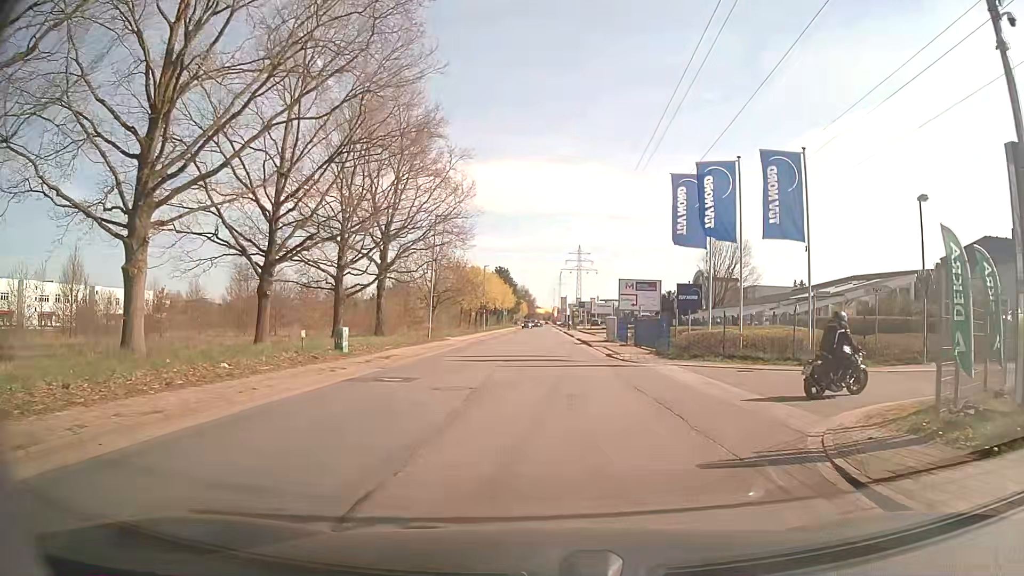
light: Day
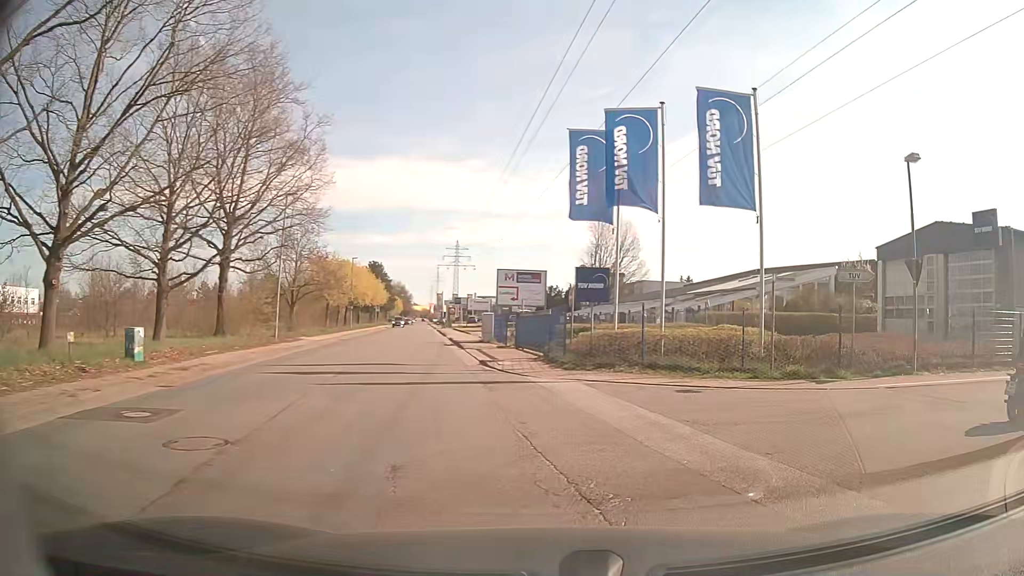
(+0.3, +6.2) m; +9°
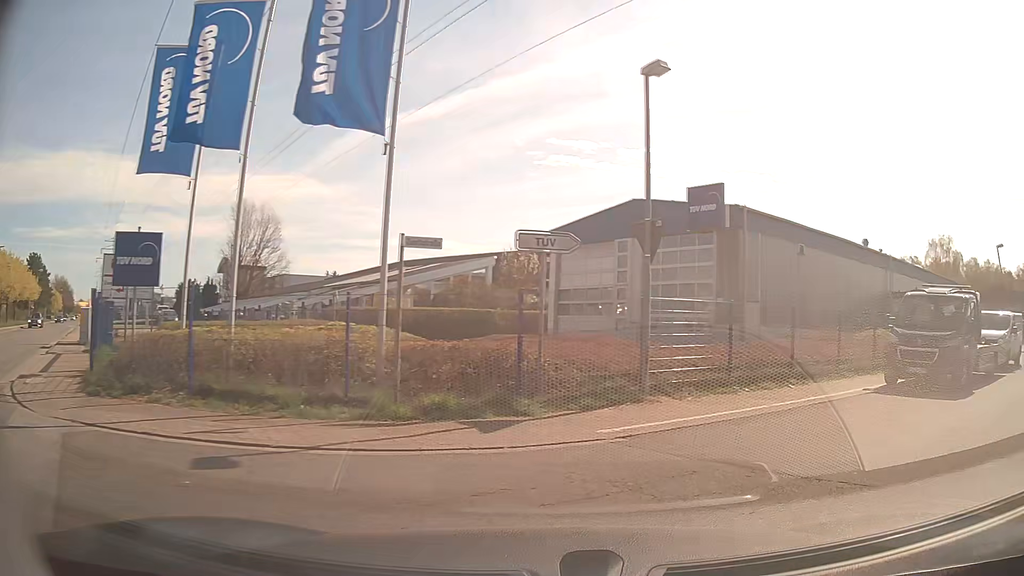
(+1.7, +6.5) m; +30°
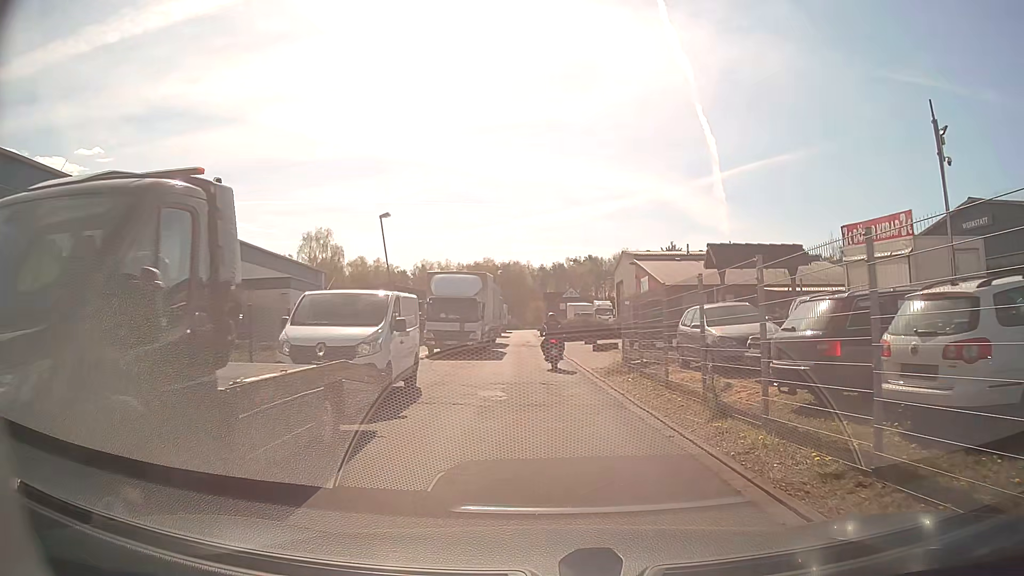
(+7.4, +10.4) m; +54°
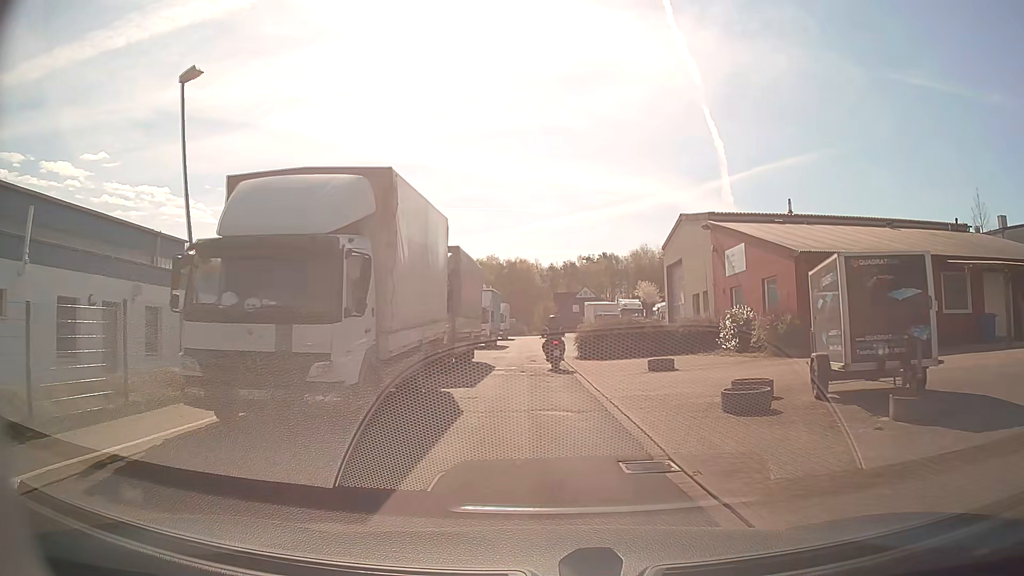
(-0.2, +20.2) m; 0°
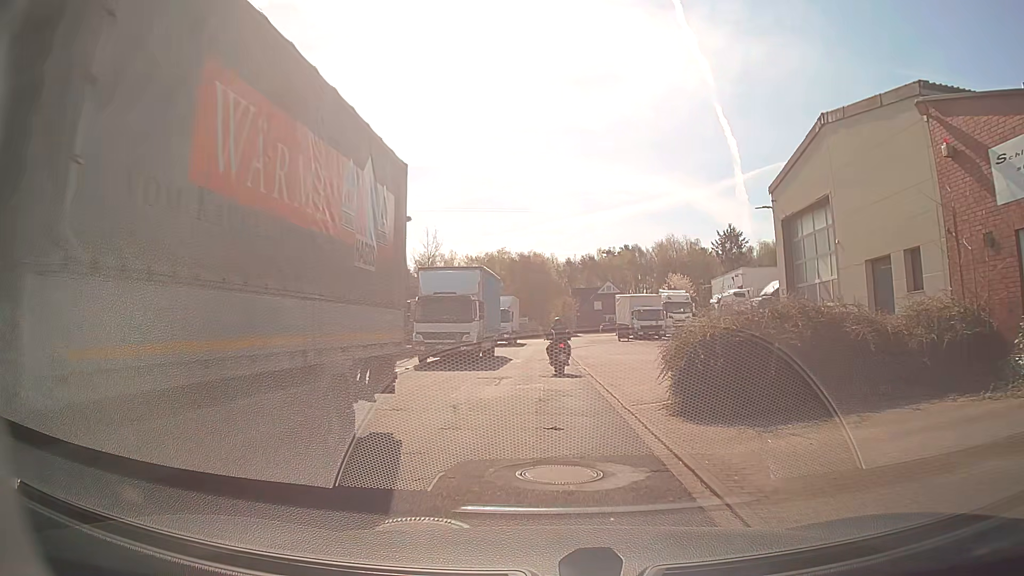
(-0.4, +17.1) m; -2°
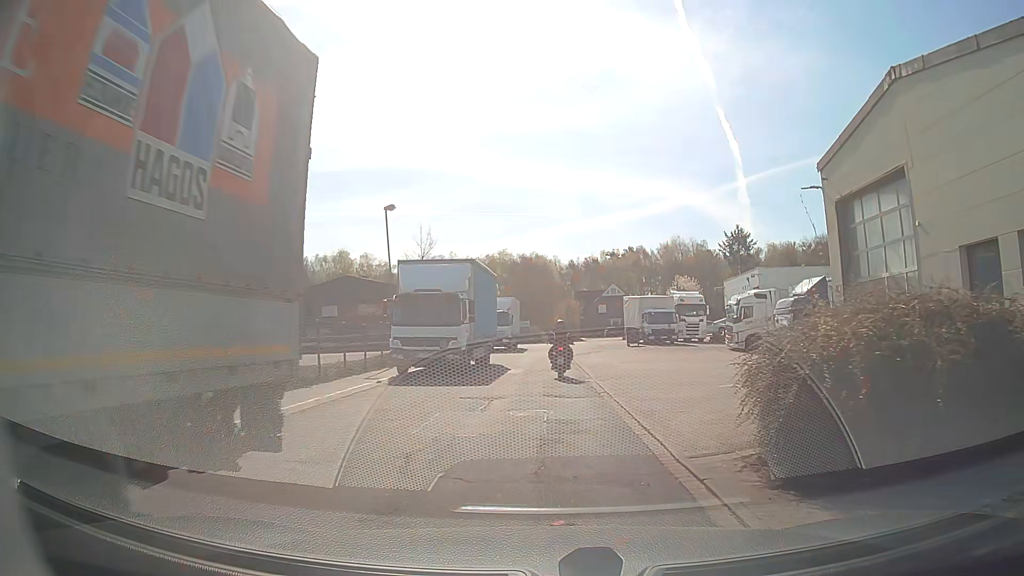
(0.0, +4.2) m; 0°
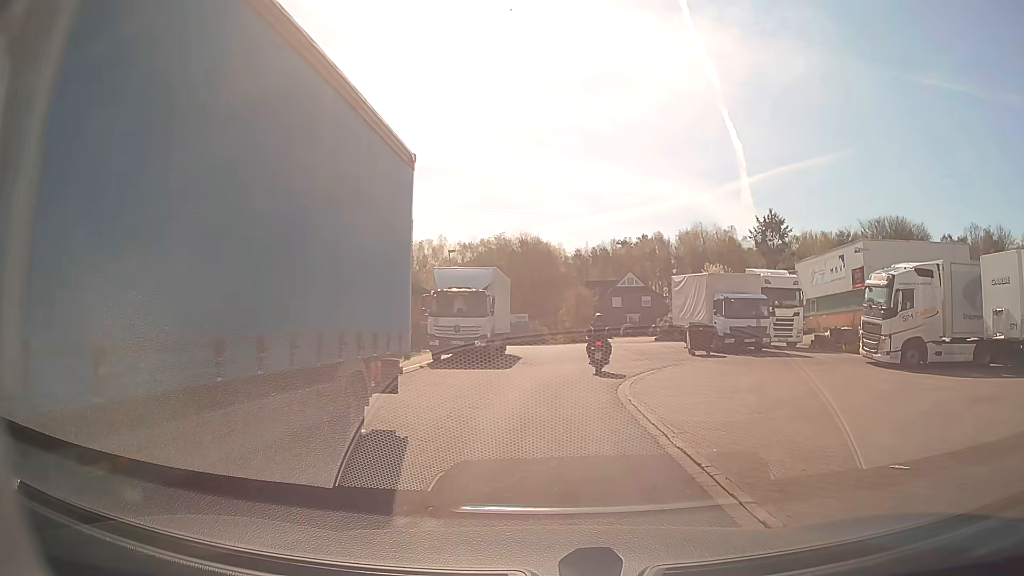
(-0.1, +19.7) m; -1°
(0, +10) (+2, +20) (+4, +30) (+1, +39) (-8, +42) (-17, +38) (-21, +28) (-21, +18) (-21, +8) (-21, -2) m
